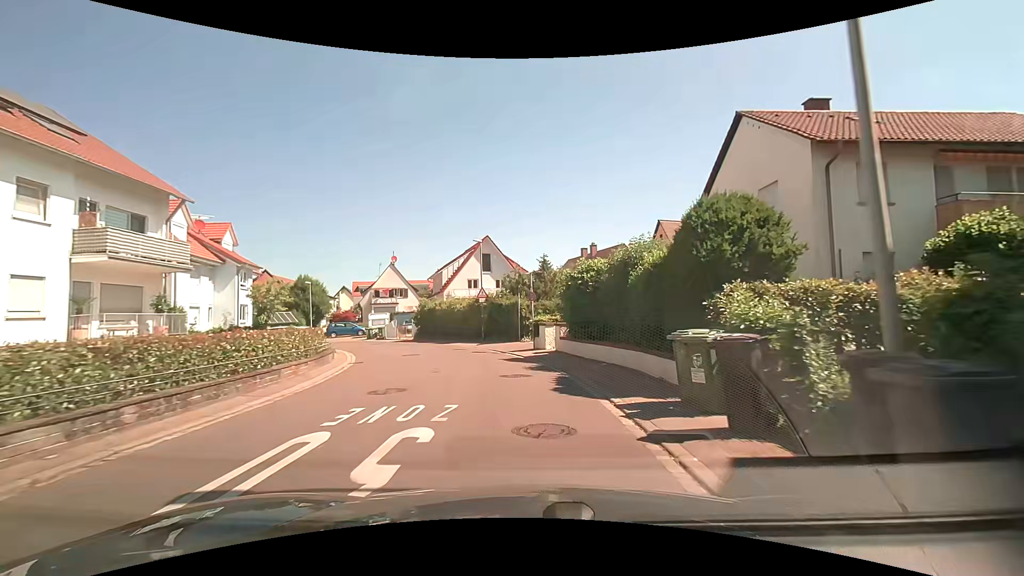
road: residential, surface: asphalt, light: Day
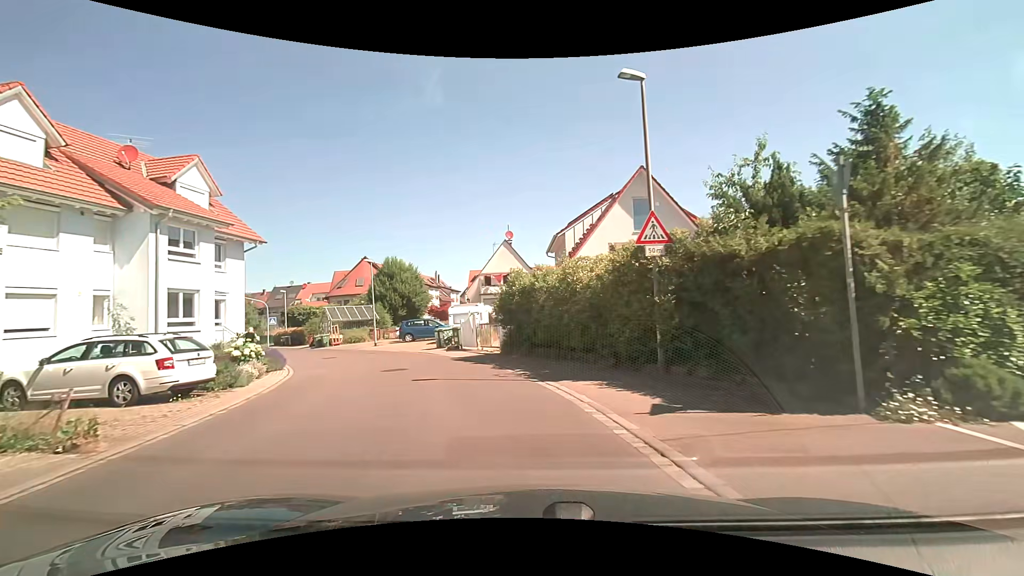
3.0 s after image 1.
(-2.3, +21.4) m; -17°
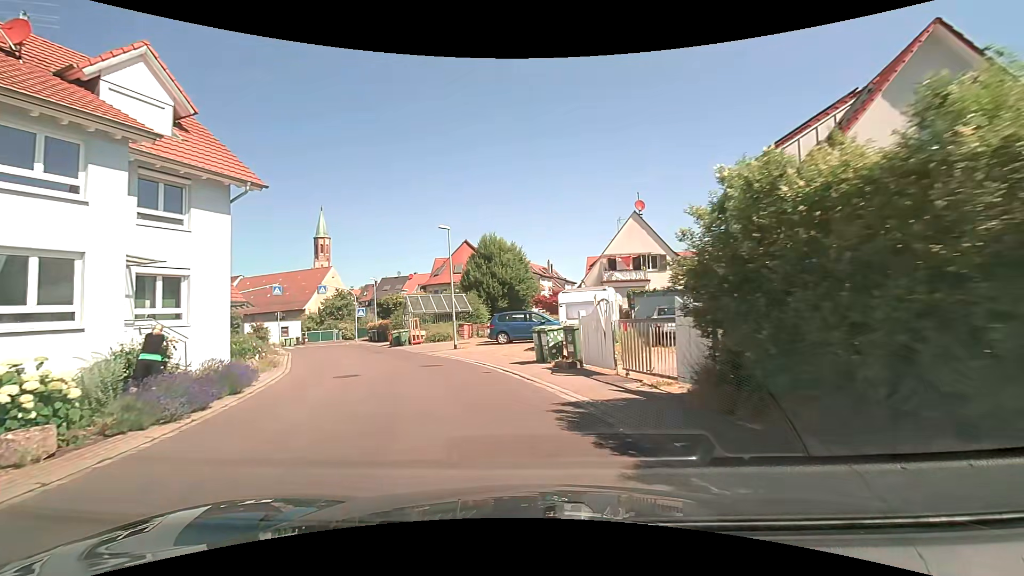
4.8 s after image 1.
(-1.3, +12.0) m; -13°
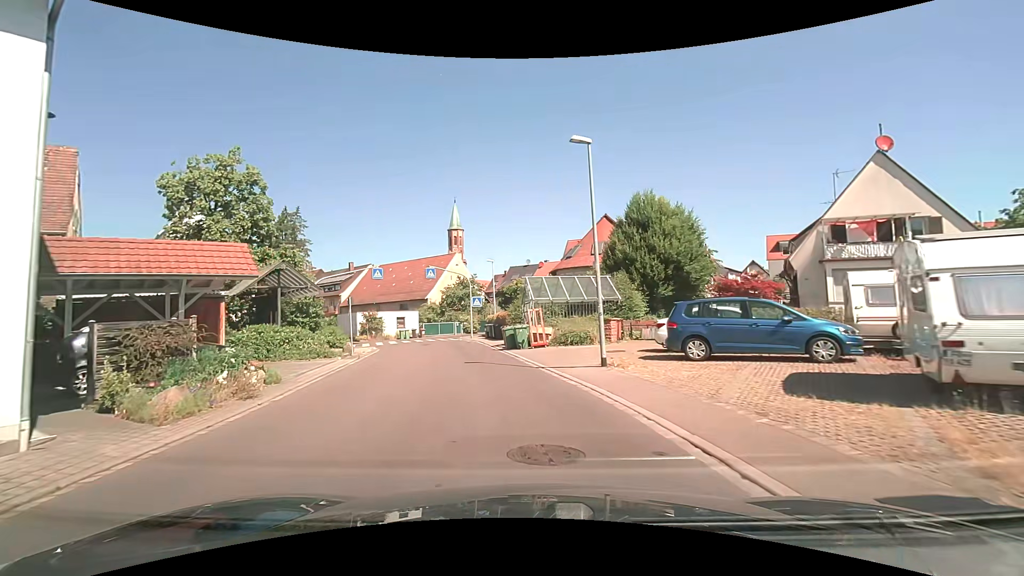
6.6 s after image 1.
(-1.7, +11.5) m; -16°
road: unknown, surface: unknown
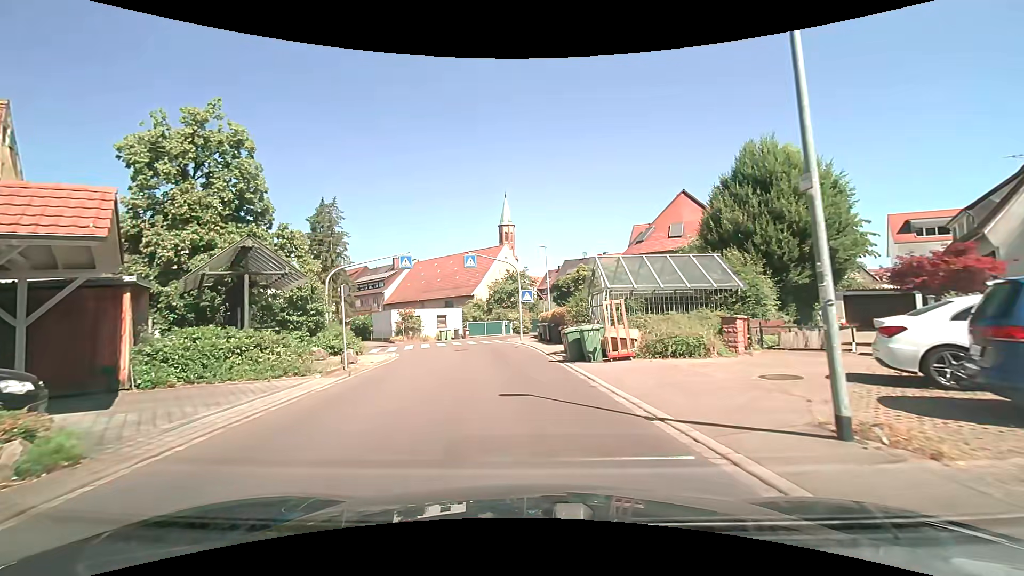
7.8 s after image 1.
(-0.4, +7.6) m; -5°
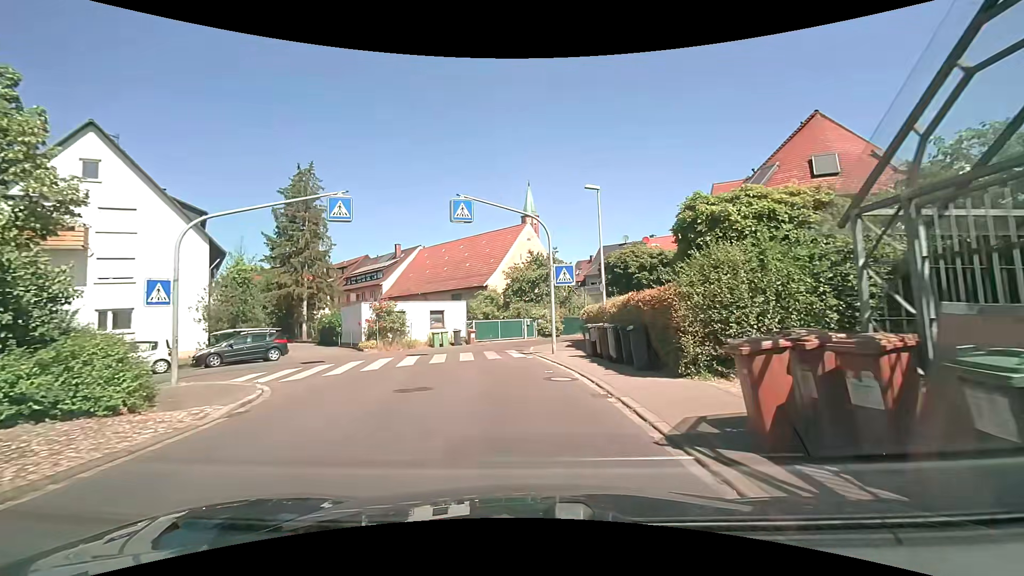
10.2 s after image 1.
(-0.7, +14.6) m; -4°
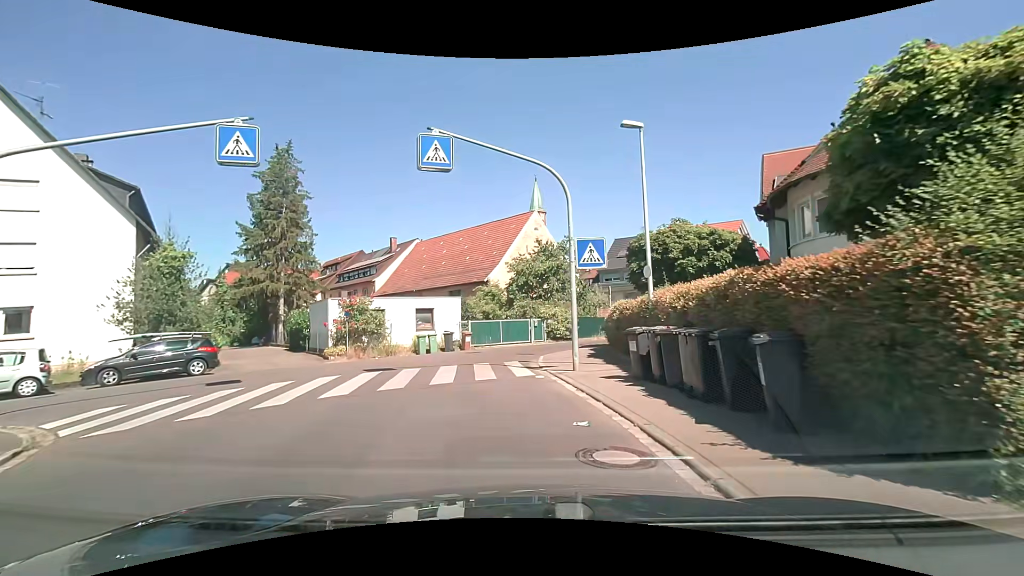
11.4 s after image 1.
(+0.1, +6.2) m; 0°
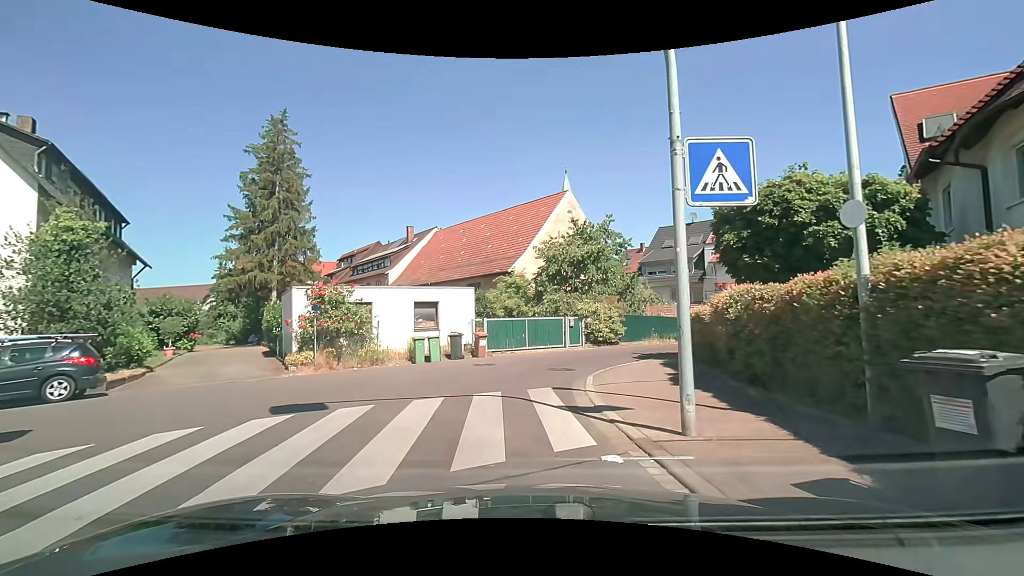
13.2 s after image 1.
(-0.1, +6.9) m; -2°
